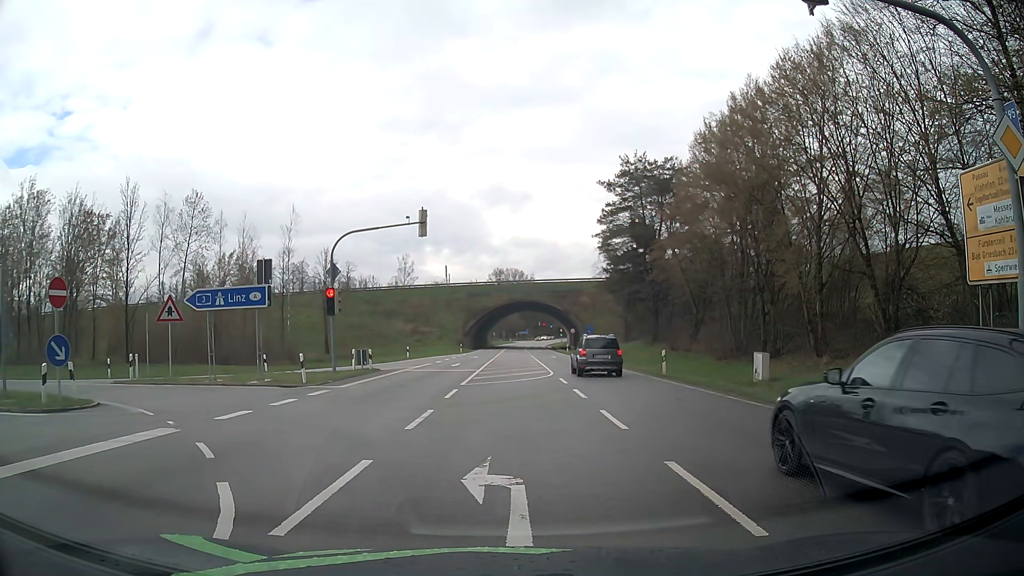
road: secondary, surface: asphalt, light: Day
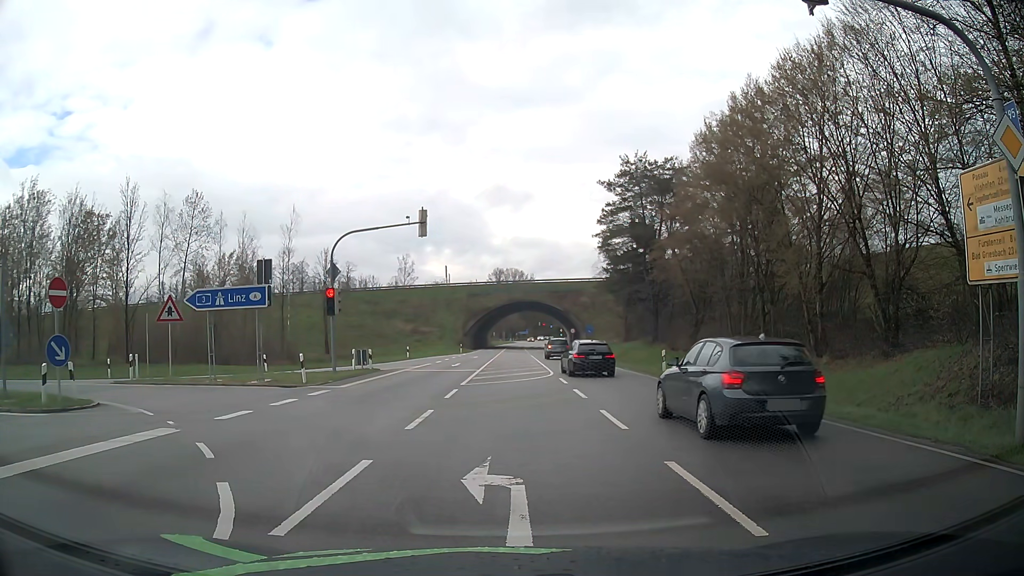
(0.0, 0.0) m; 0°
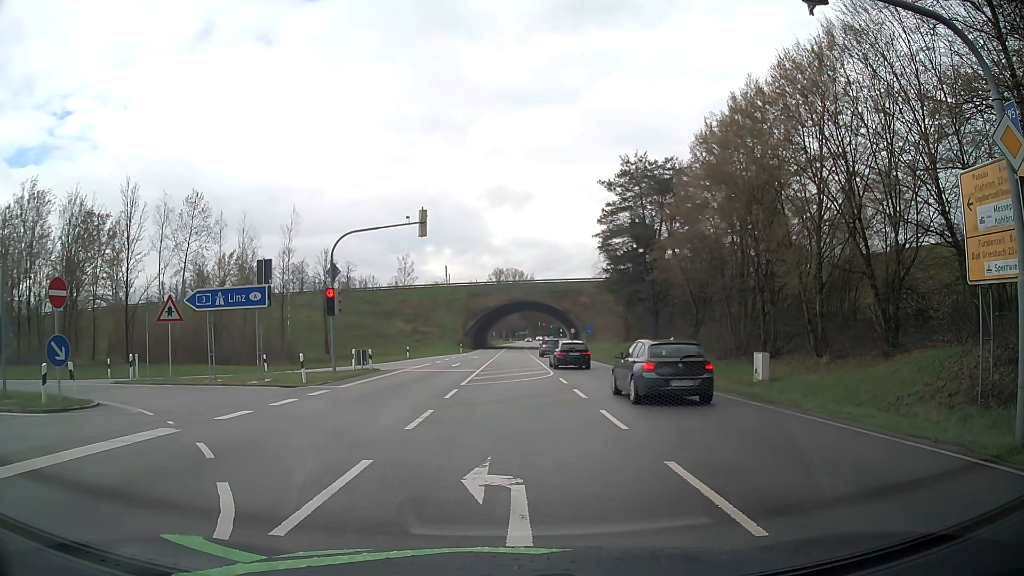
(0.0, 0.0) m; 0°
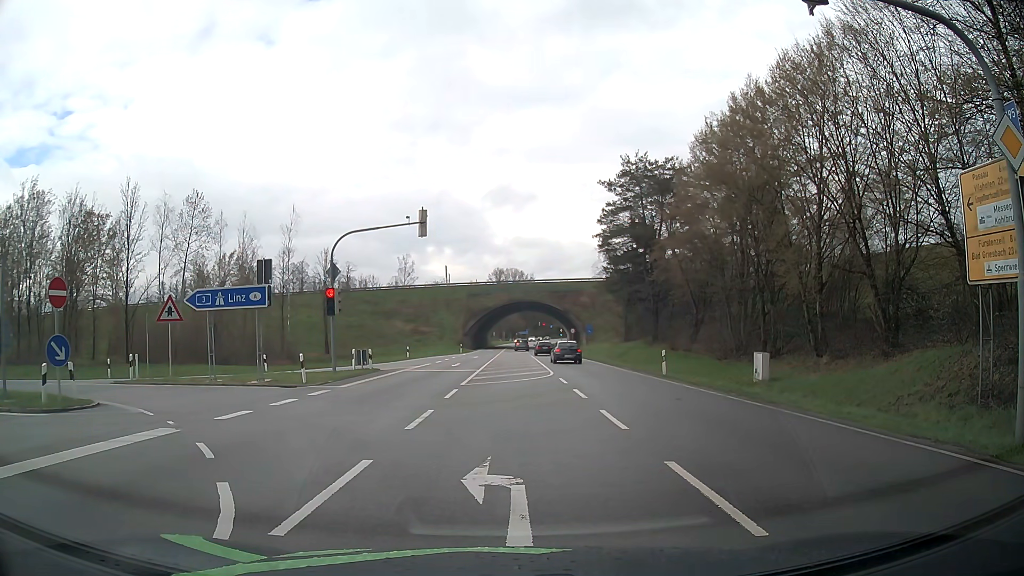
(0.0, 0.0) m; 0°
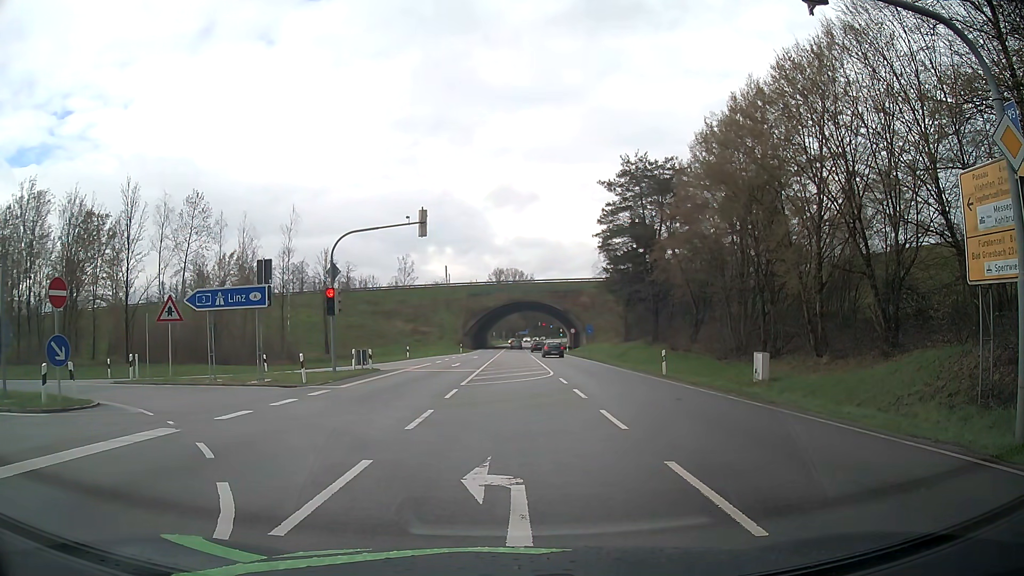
(0.0, 0.0) m; 0°
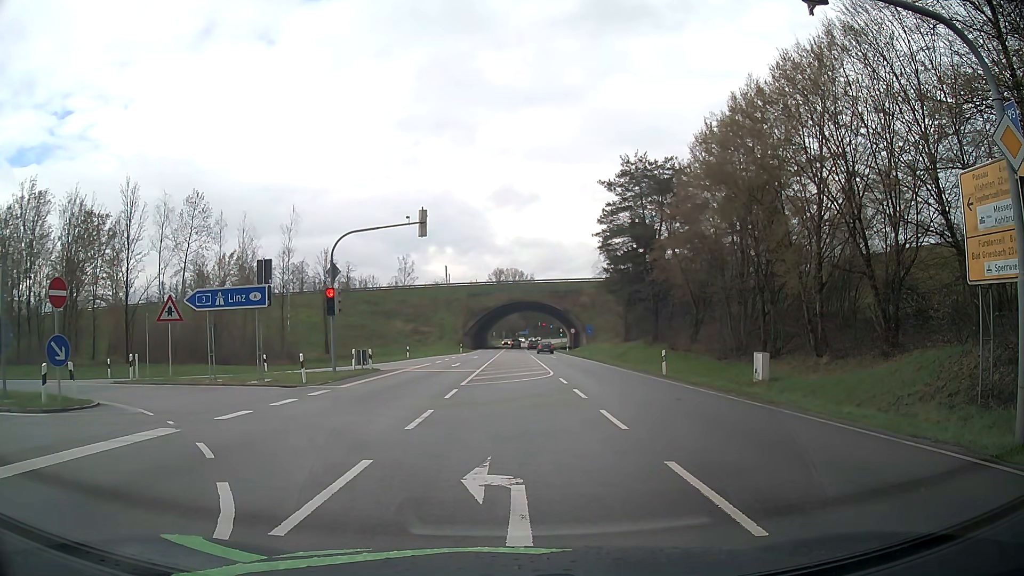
(0.0, 0.0) m; 0°
